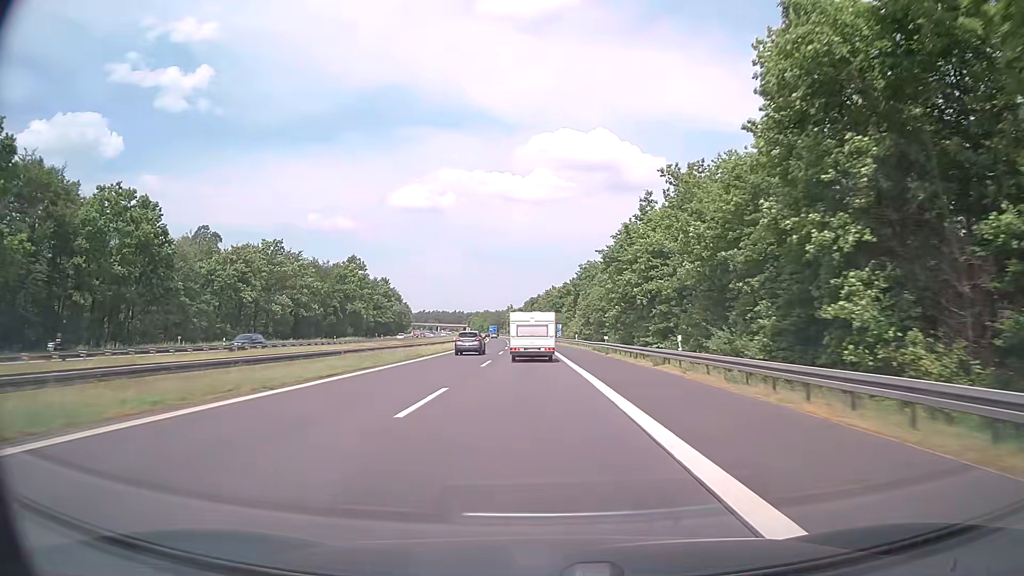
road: motorway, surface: asphalt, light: Day
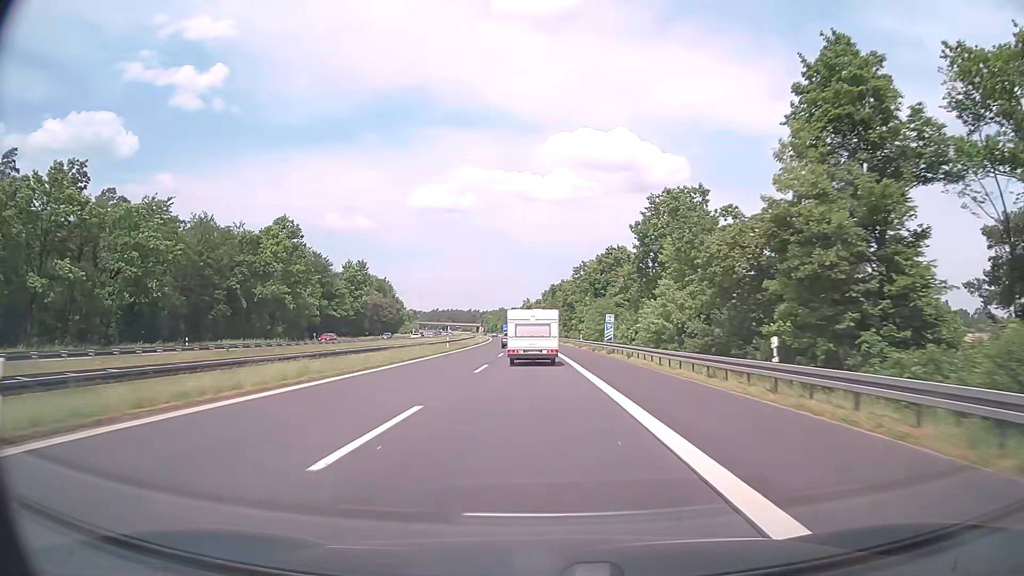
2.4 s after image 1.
(-0.9, +58.1) m; -2°
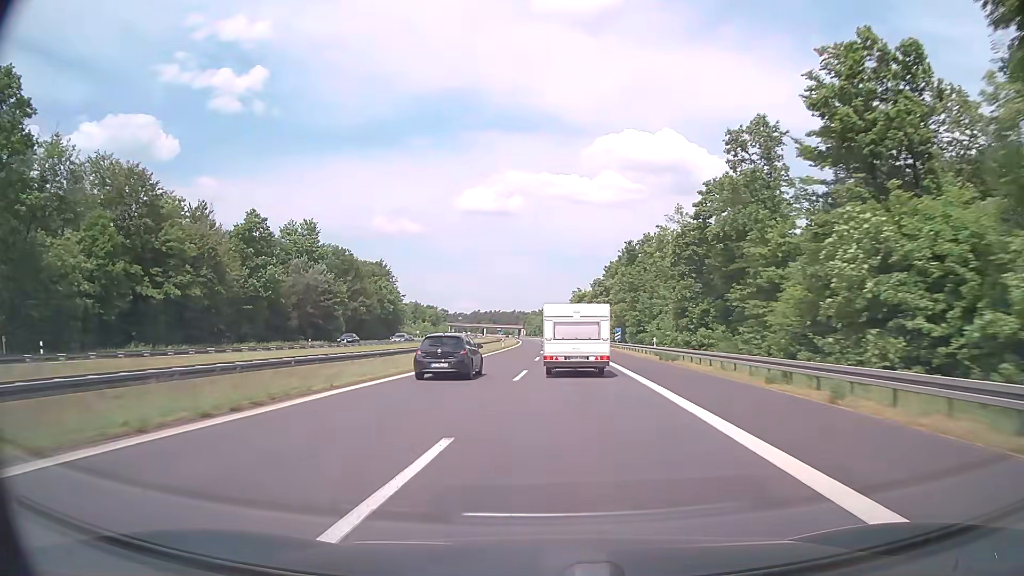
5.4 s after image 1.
(-2.0, +75.3) m; -4°
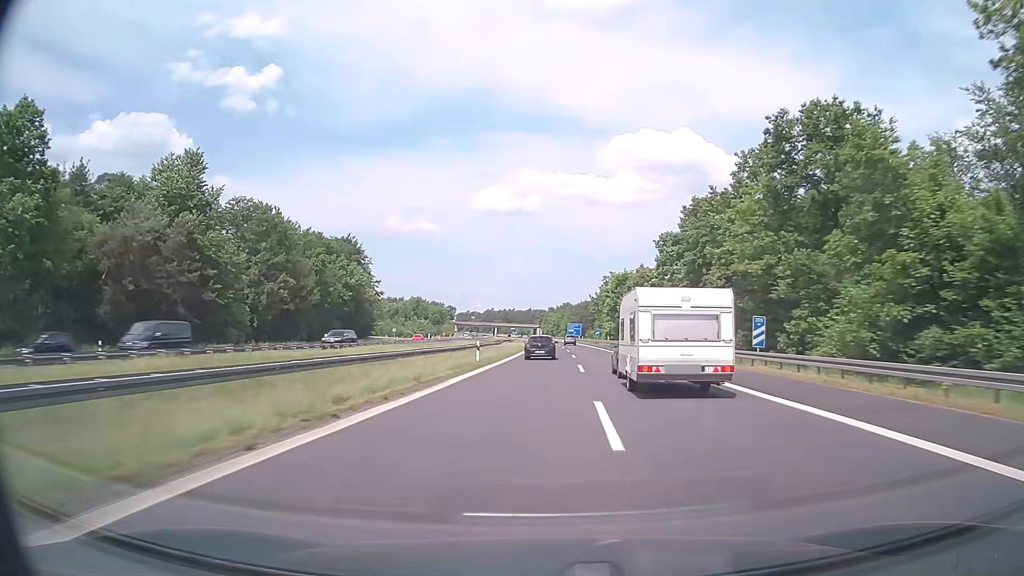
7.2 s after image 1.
(-0.9, +48.8) m; -2°
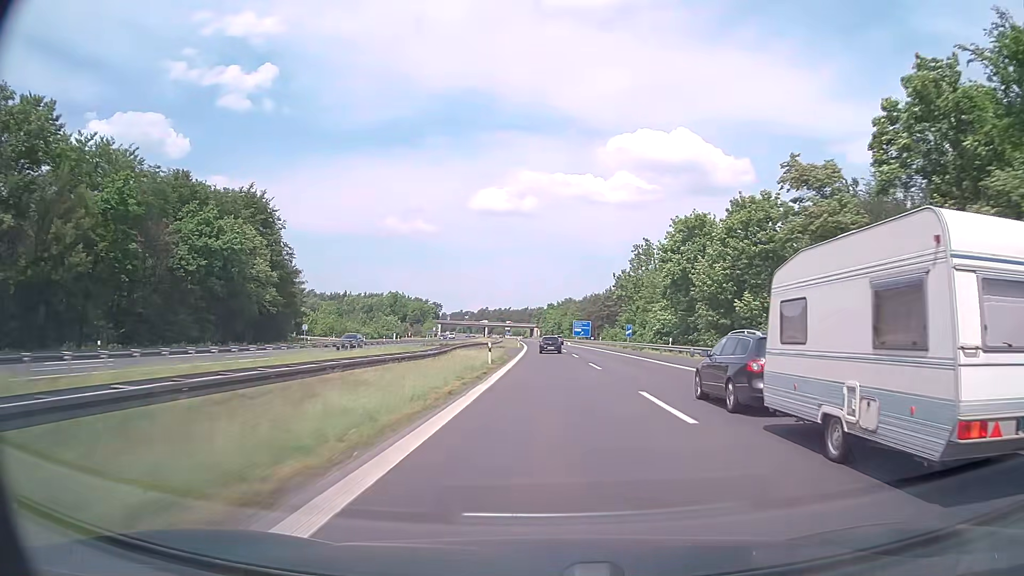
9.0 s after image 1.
(-0.1, +51.3) m; 0°
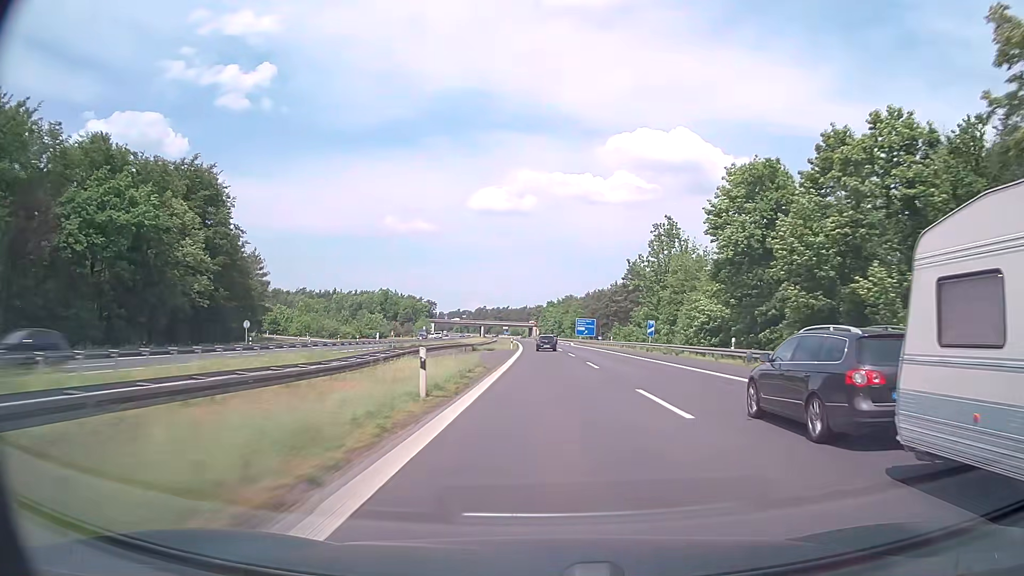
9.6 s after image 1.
(0.0, +17.6) m; 0°
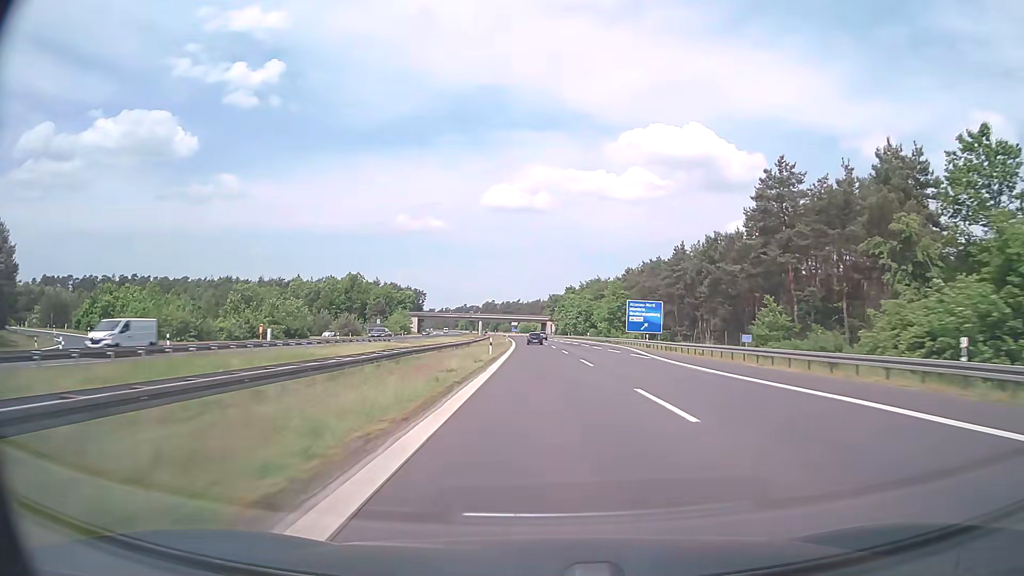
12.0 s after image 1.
(-0.7, +72.5) m; -1°
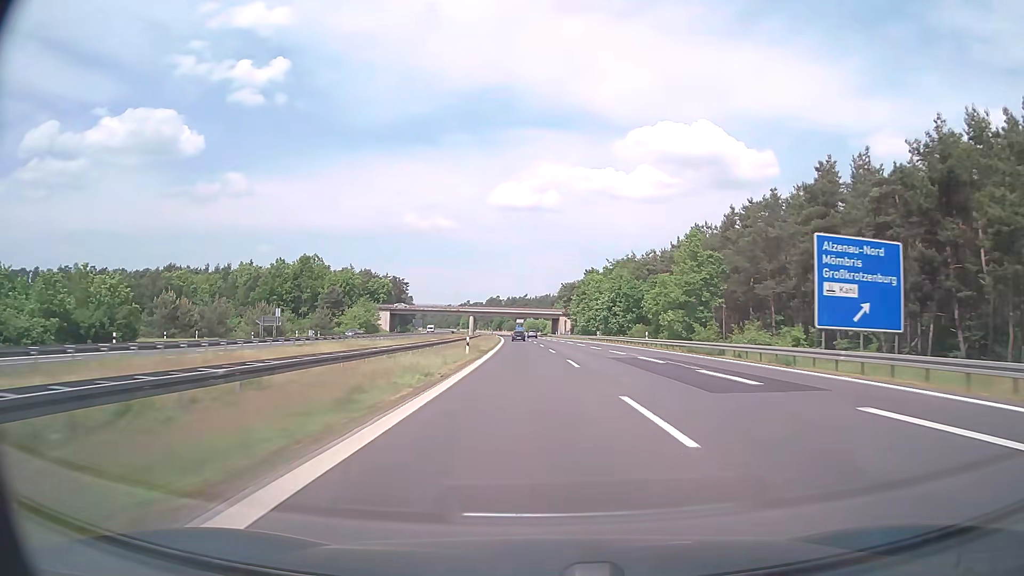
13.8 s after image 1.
(-0.4, +55.7) m; -1°
(0, +10) (0, +20) (0, +30) (0, +40) (0, +50) (0, +60) (0, +70) (0, +80) (-1, +90) (-1, +100) m
